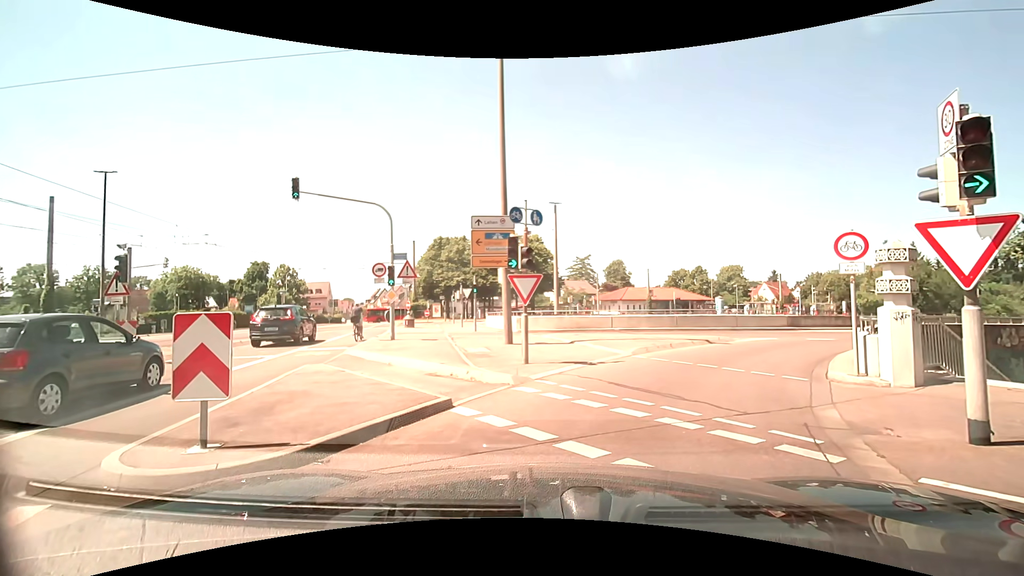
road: tertiary_link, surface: asphalt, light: Day
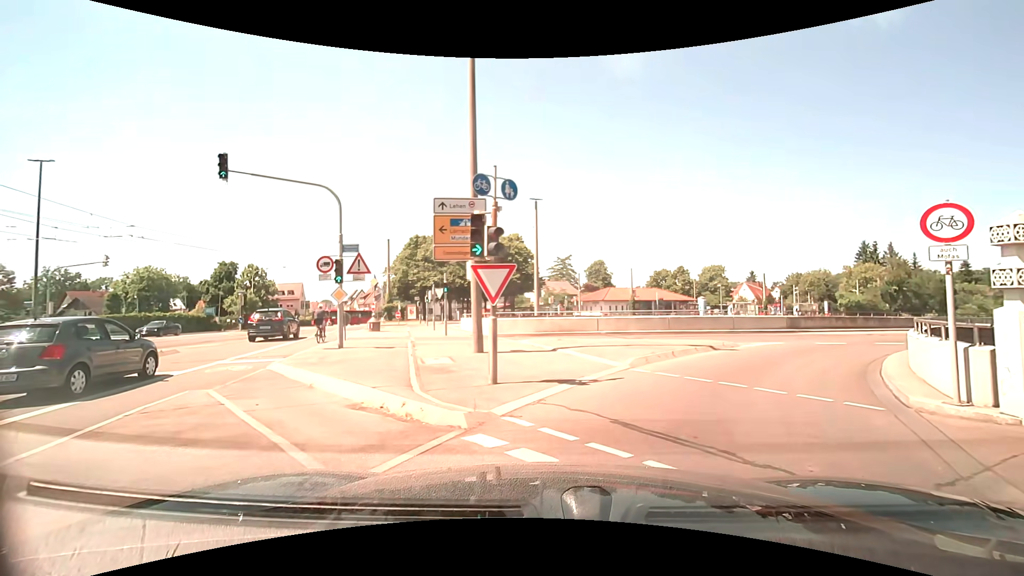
(+0.1, +3.4) m; +3°
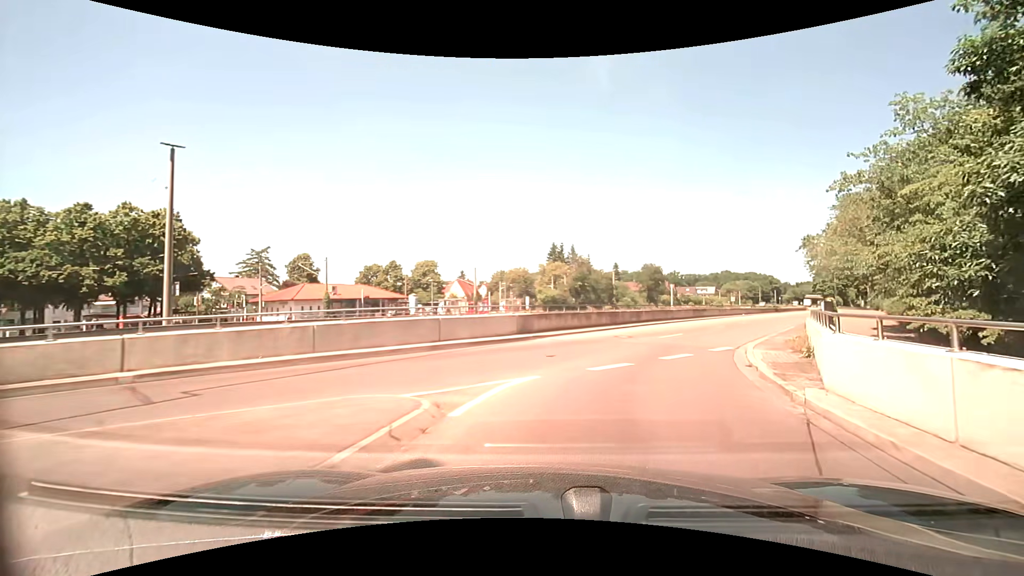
(+4.1, +14.1) m; +31°
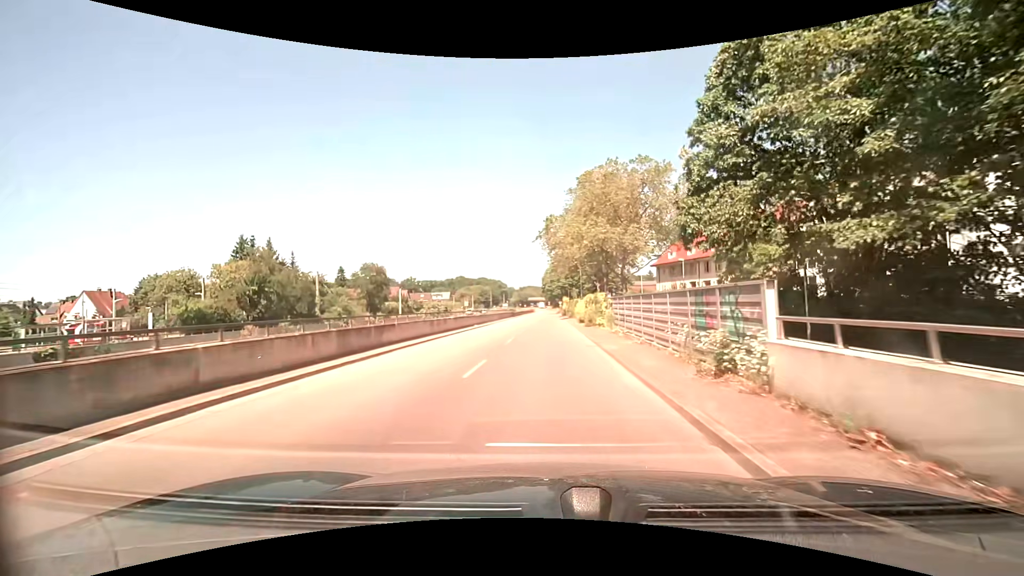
(+9.3, +26.8) m; +29°
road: trunk_link
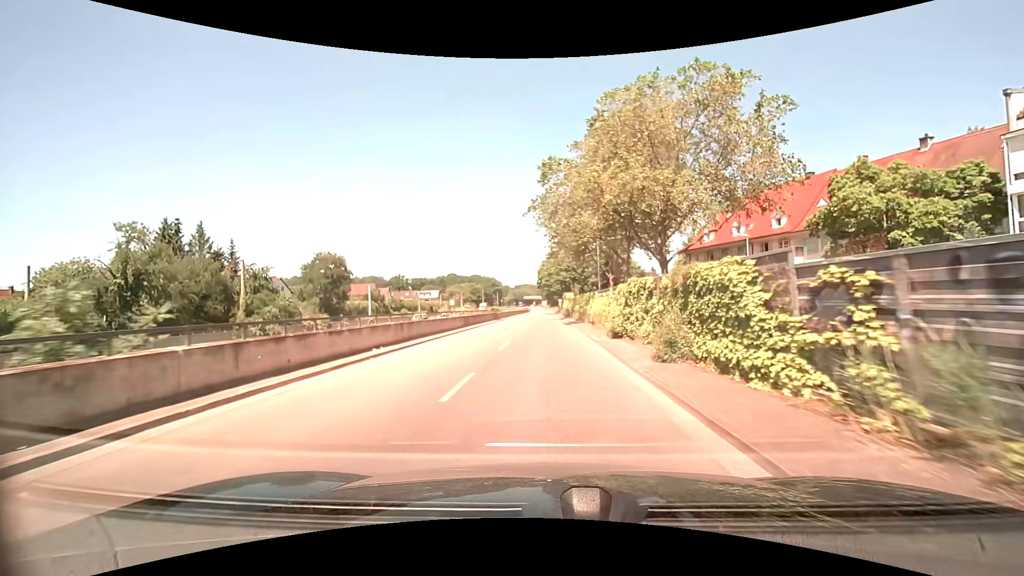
(+0.1, +20.7) m; 0°
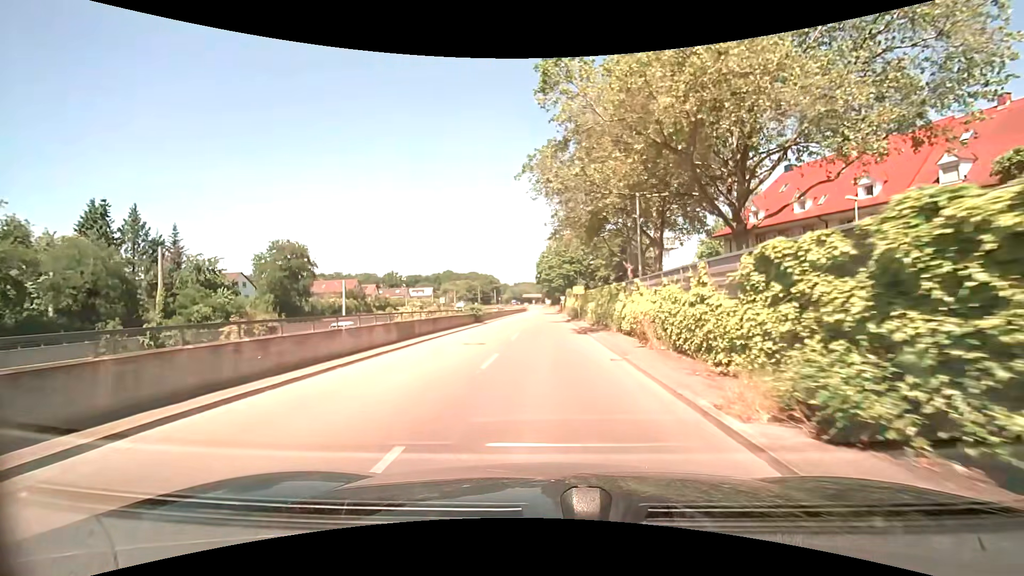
(0.0, +14.4) m; 0°
